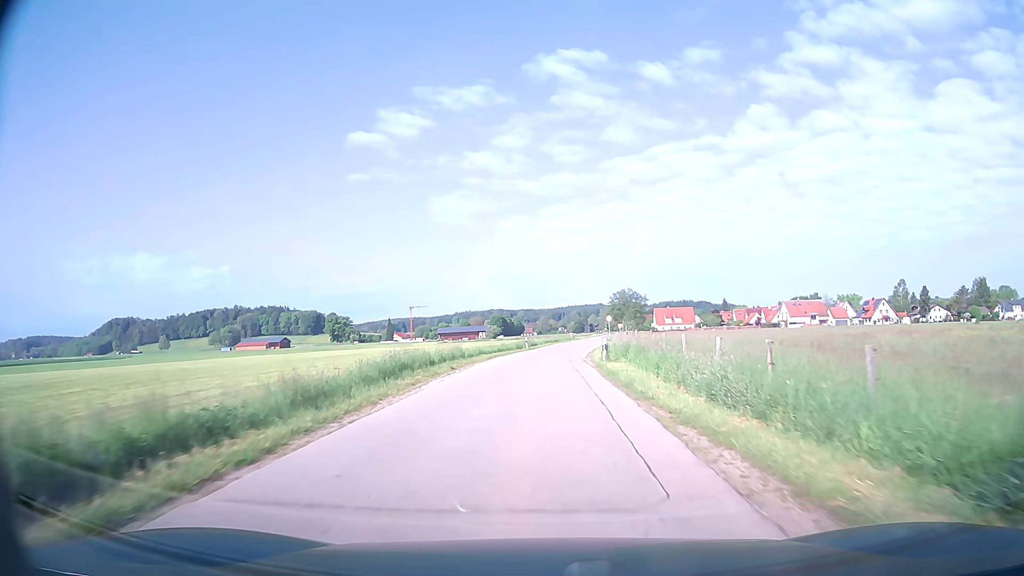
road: unclassified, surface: asphalt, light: Day
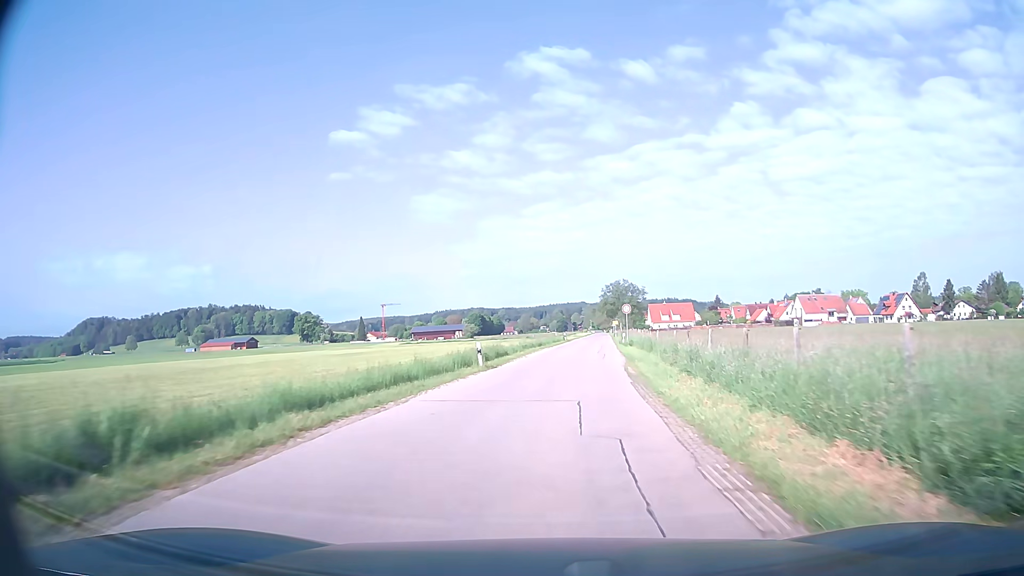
(+0.2, +27.6) m; +1°
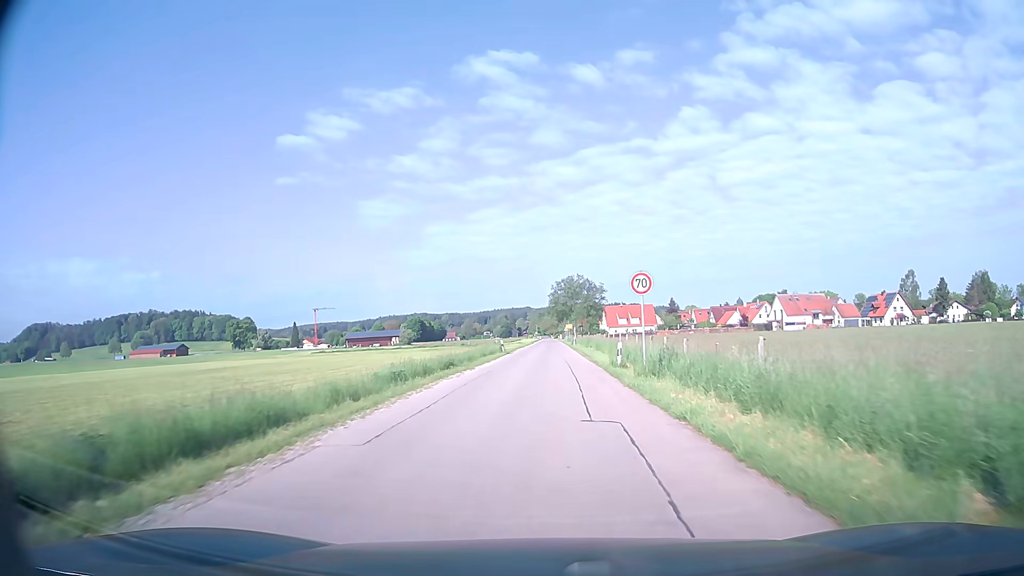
(+1.2, +26.2) m; +5°
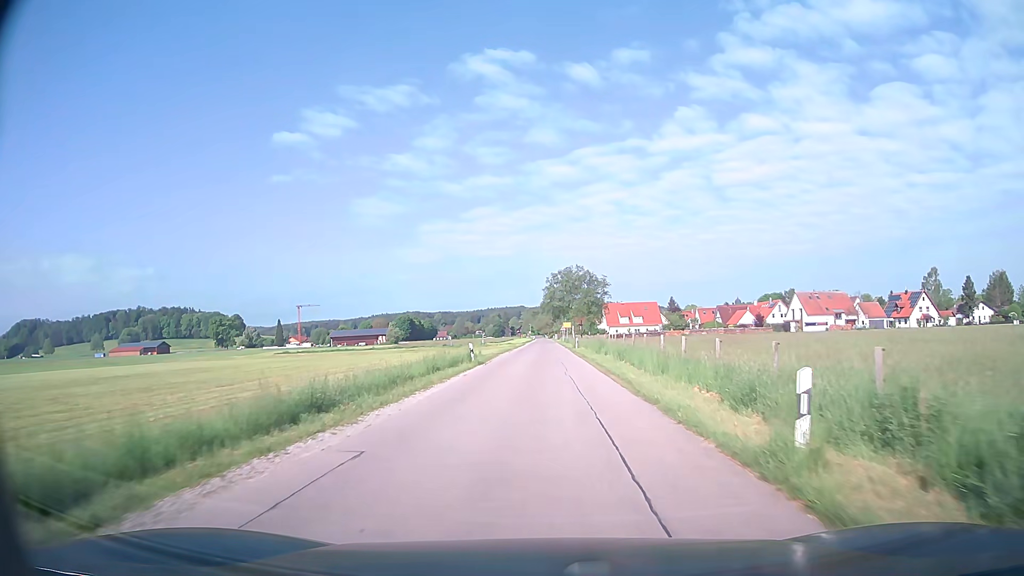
(0.0, +17.0) m; +1°
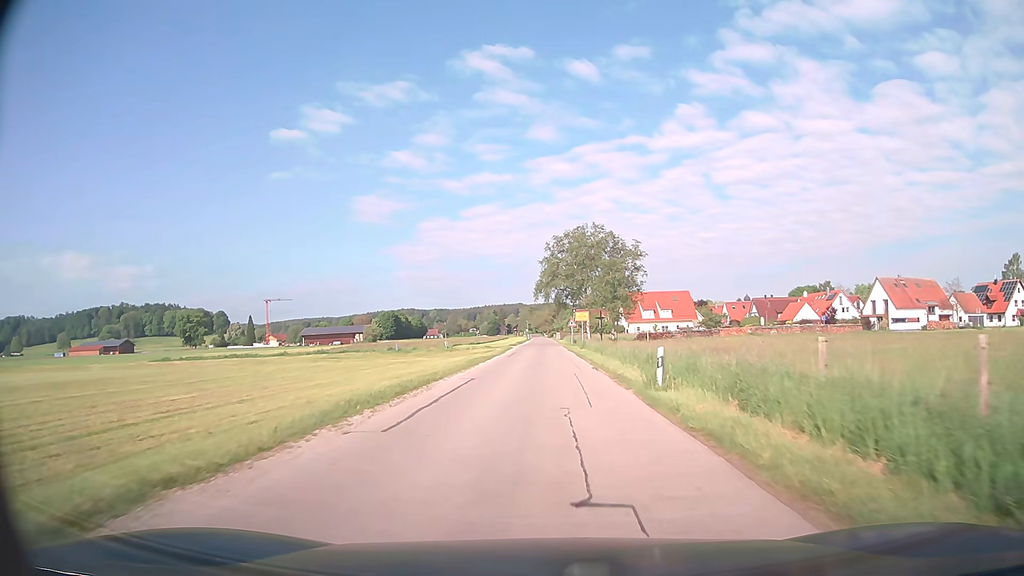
(0.0, +41.2) m; 0°
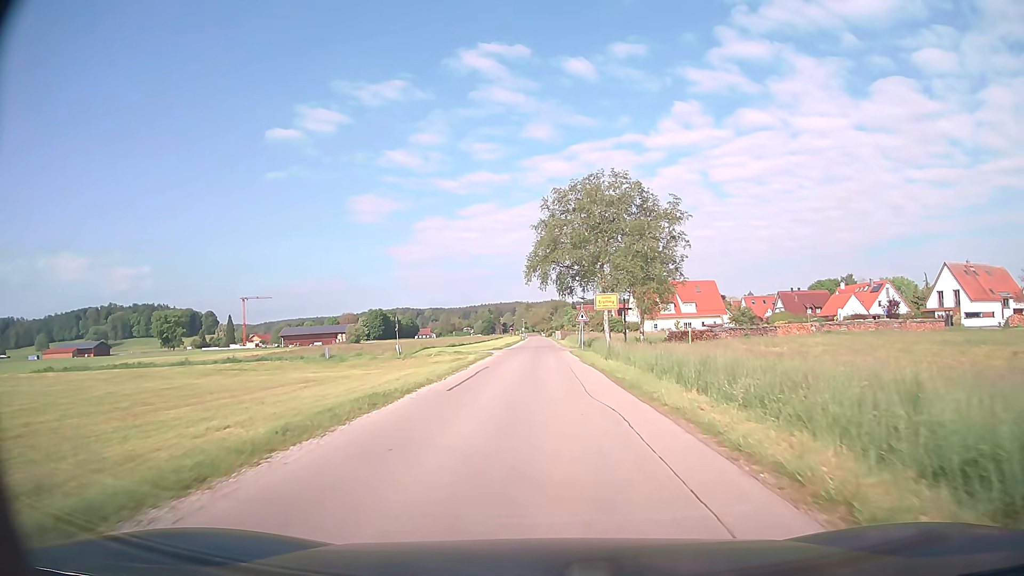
(+0.1, +23.0) m; 0°
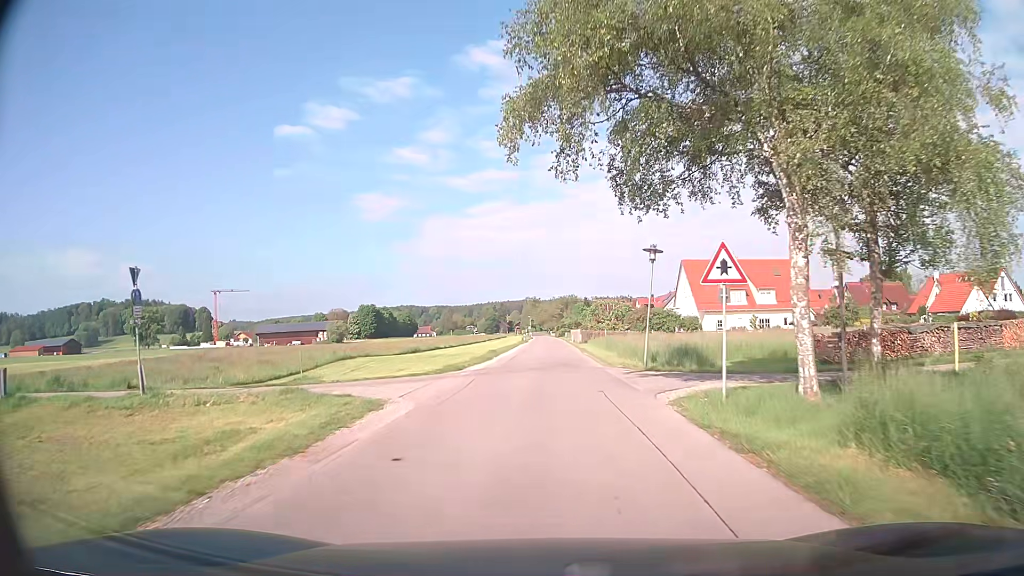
(-0.3, +34.5) m; -1°
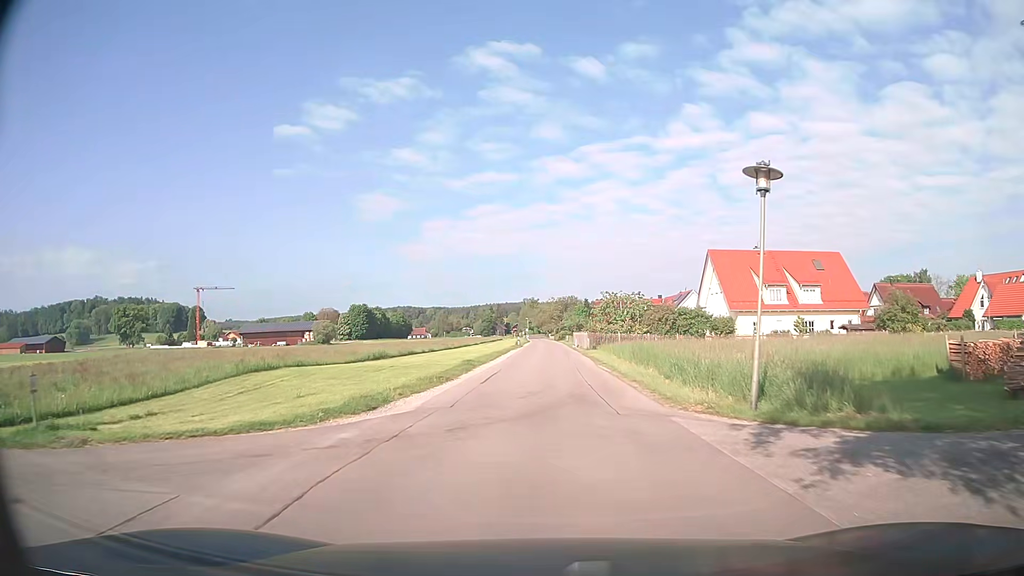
(0.0, +13.2) m; 0°
(0, +10) (0, +20) (0, +30) (0, +40) (+1, +50) (+1, +60) (+1, +70) (+1, +80) (+1, +90) (+1, +100) m
